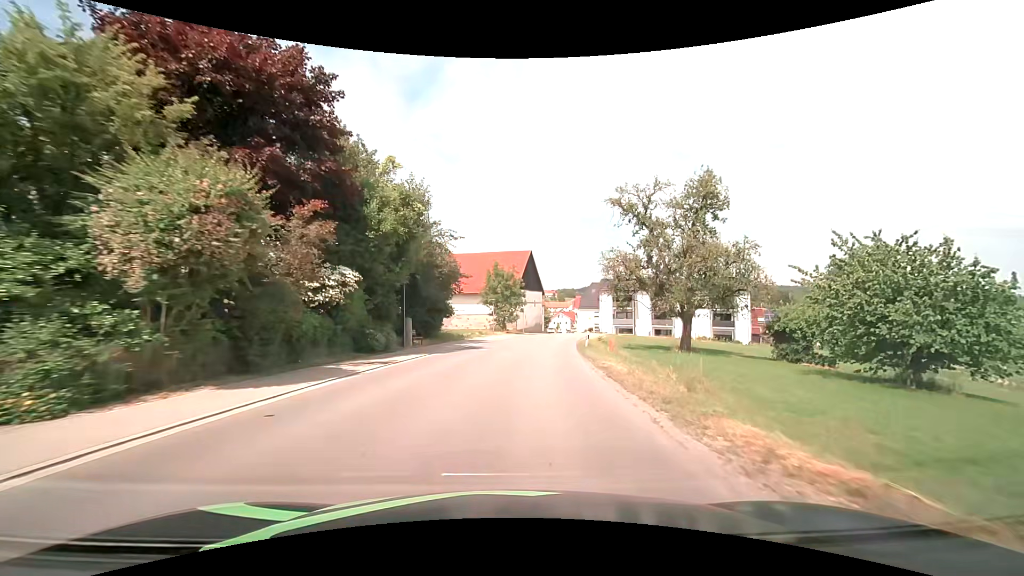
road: tertiary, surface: asphalt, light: Day
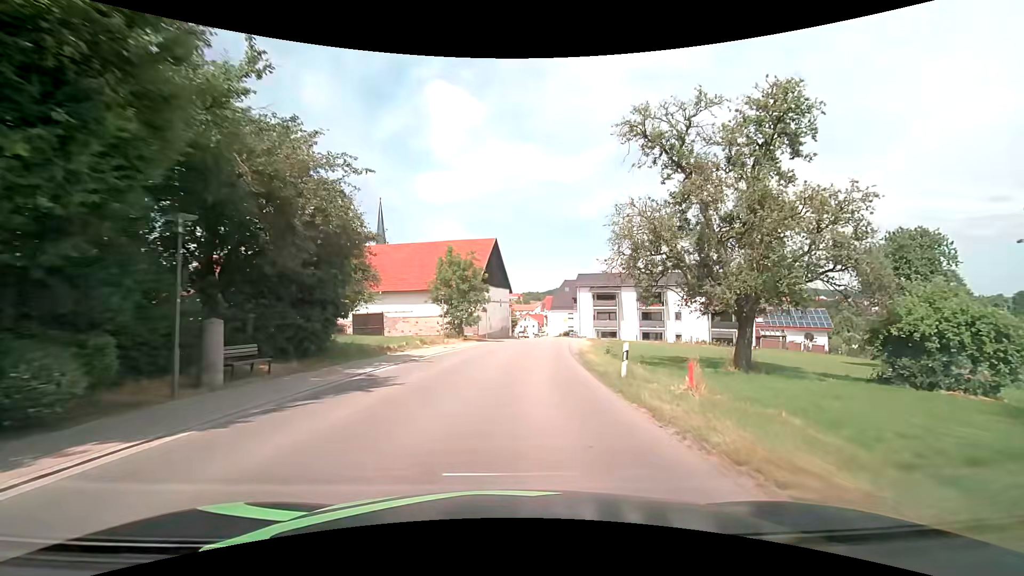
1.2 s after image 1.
(+0.5, +15.3) m; +4°
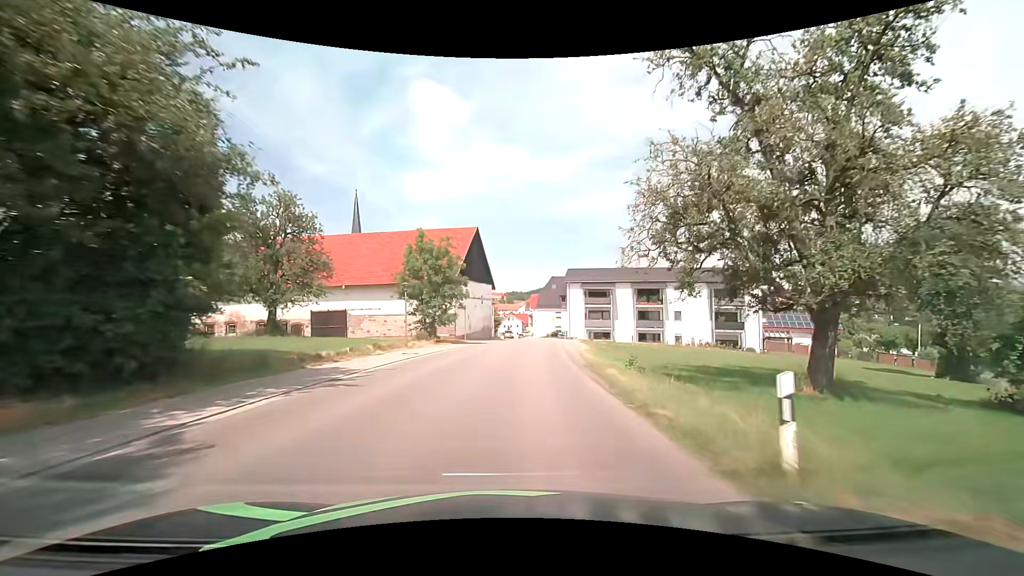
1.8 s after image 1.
(+0.1, +7.6) m; +2°
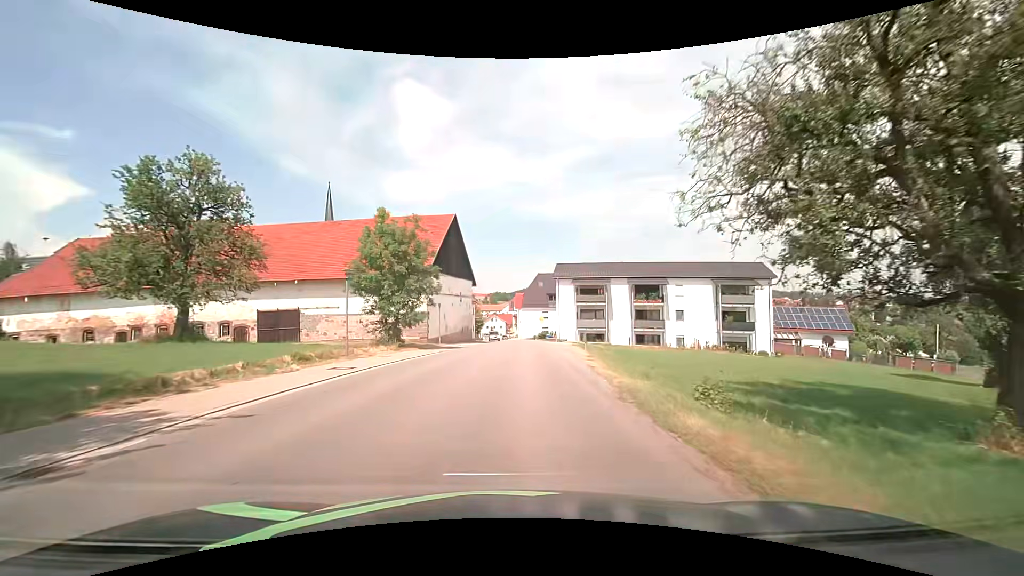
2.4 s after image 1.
(+0.1, +7.6) m; +2°
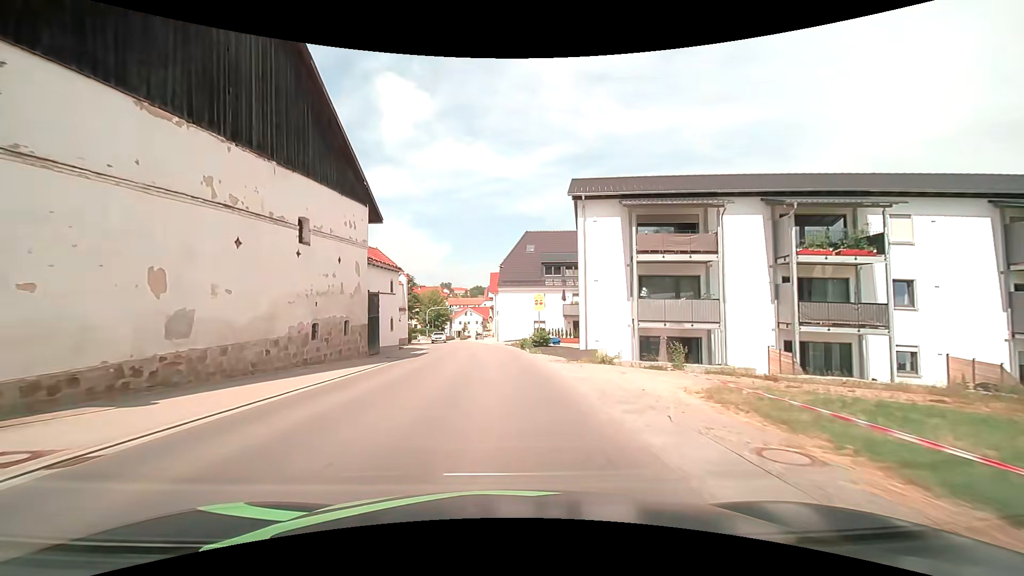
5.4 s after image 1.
(+1.6, +38.1) m; +2°
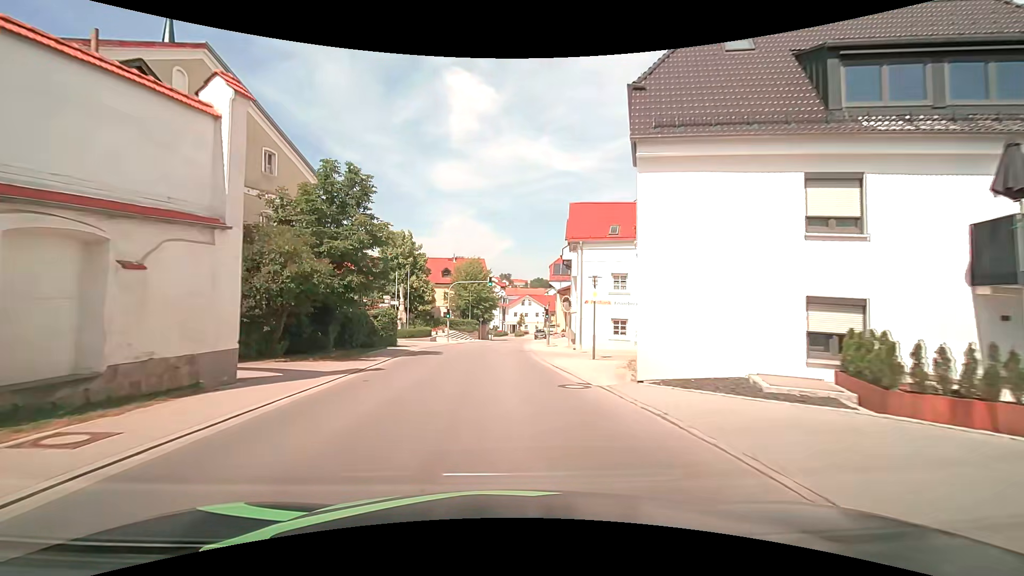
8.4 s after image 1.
(-2.2, +38.3) m; -6°
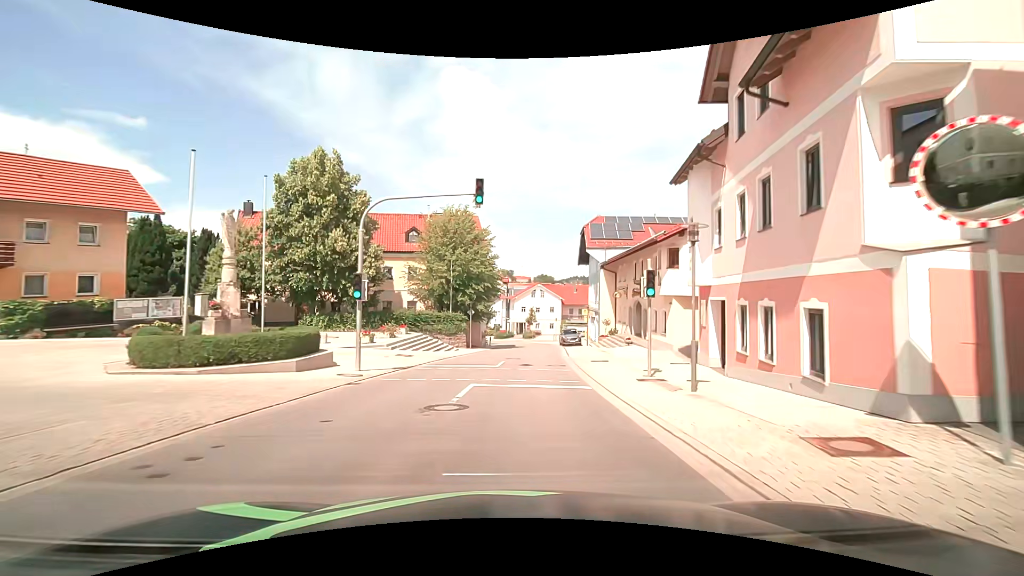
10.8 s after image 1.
(-1.1, +30.6) m; -1°
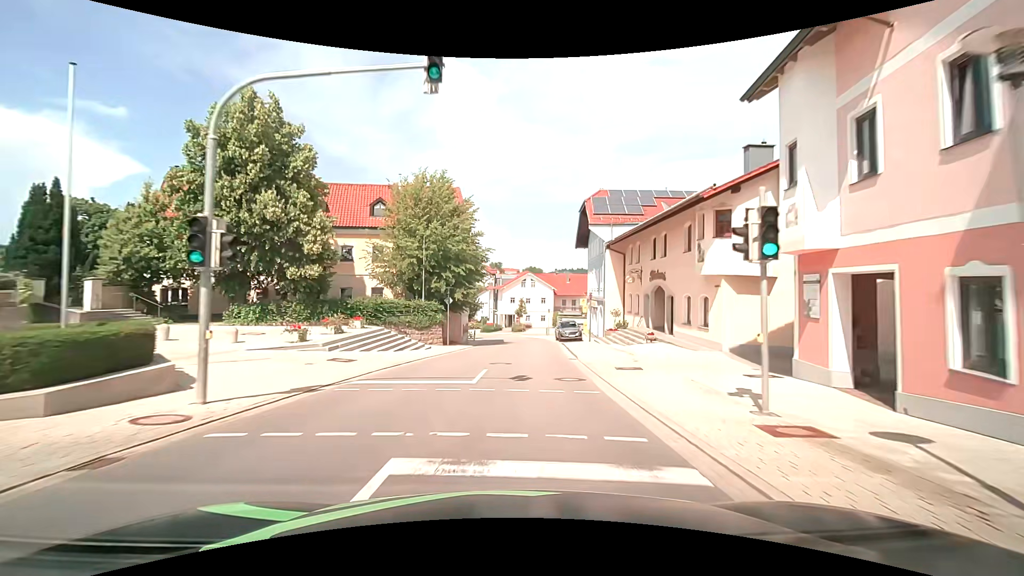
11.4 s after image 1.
(+0.1, +7.6) m; +1°
(0, +10) (+1, +20) (+1, +30) (+2, +40) (+2, +50) (+1, +60) (-1, +70) (-4, +79) (-8, +88) (-12, +98) m
